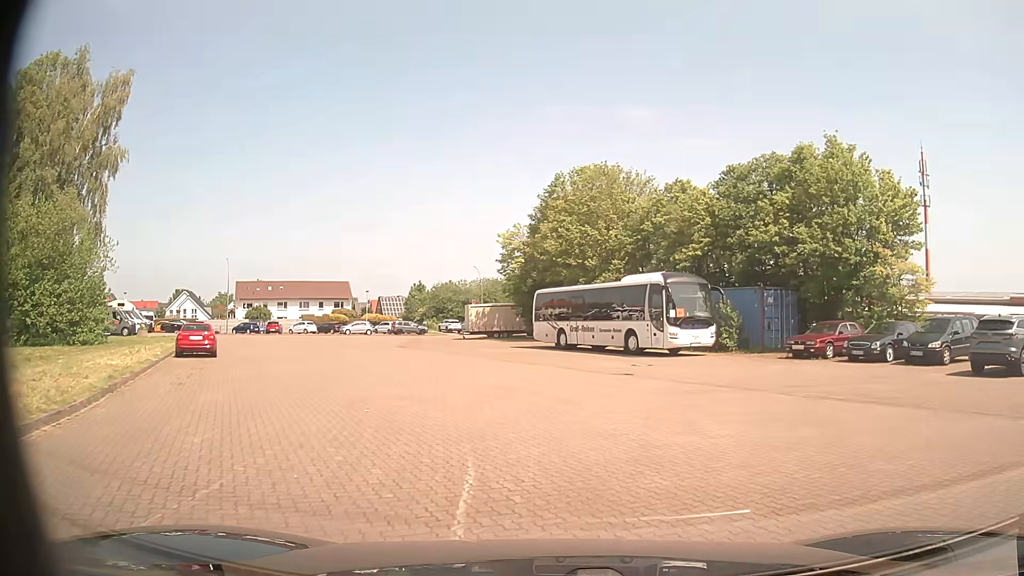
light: Day
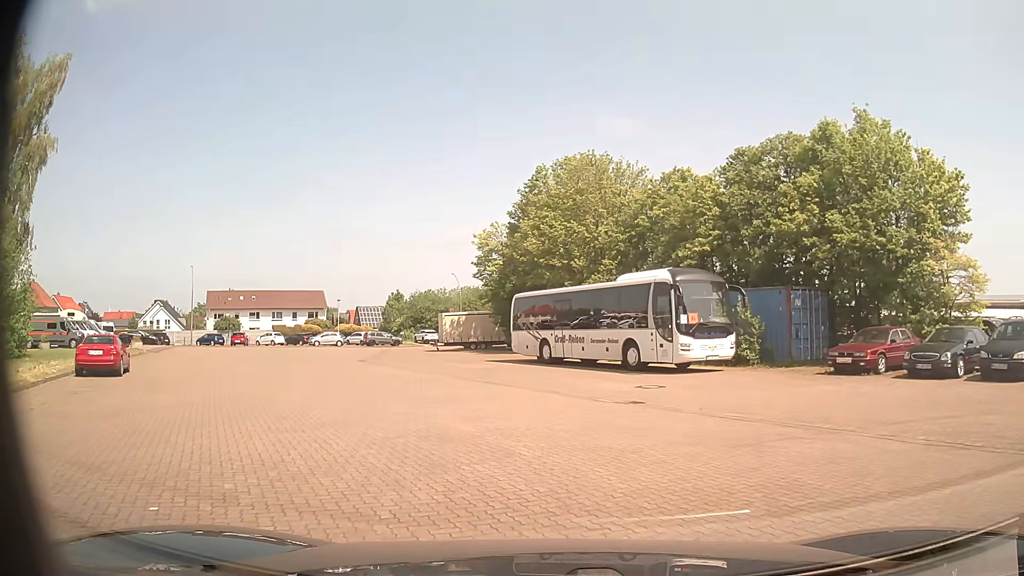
(0.0, +5.6) m; +1°
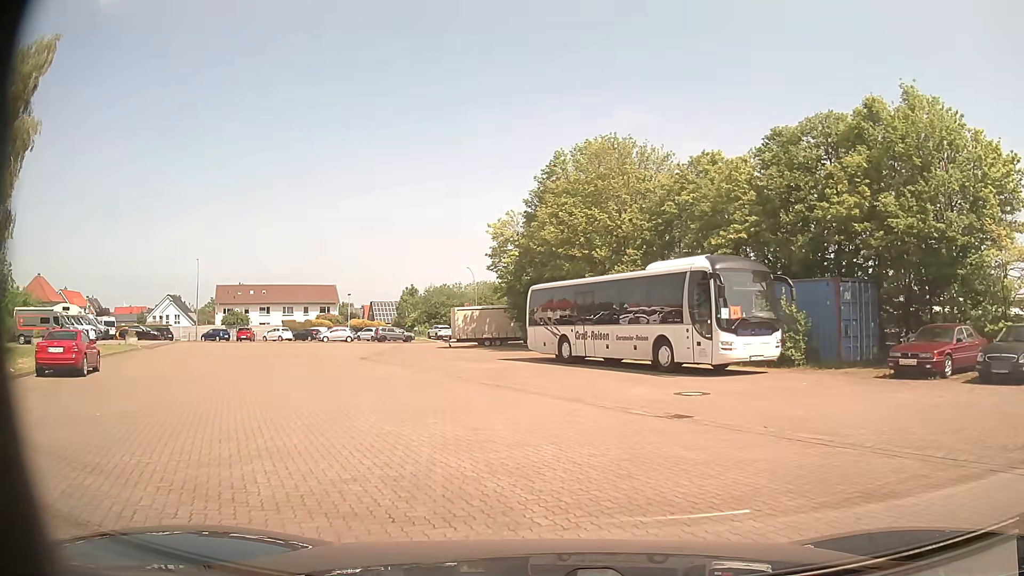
(-0.1, +2.9) m; -2°
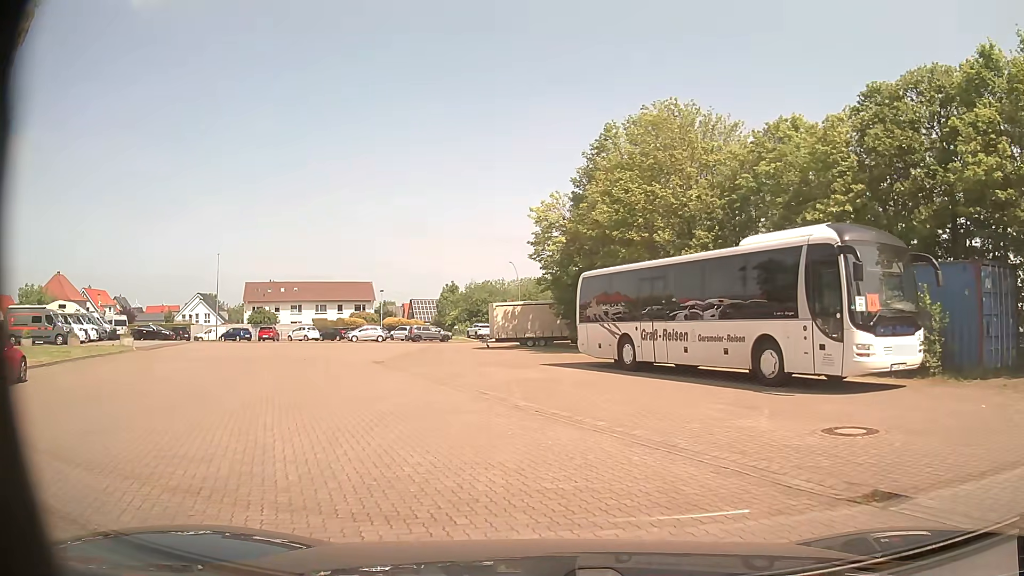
(-0.2, +5.8) m; -4°
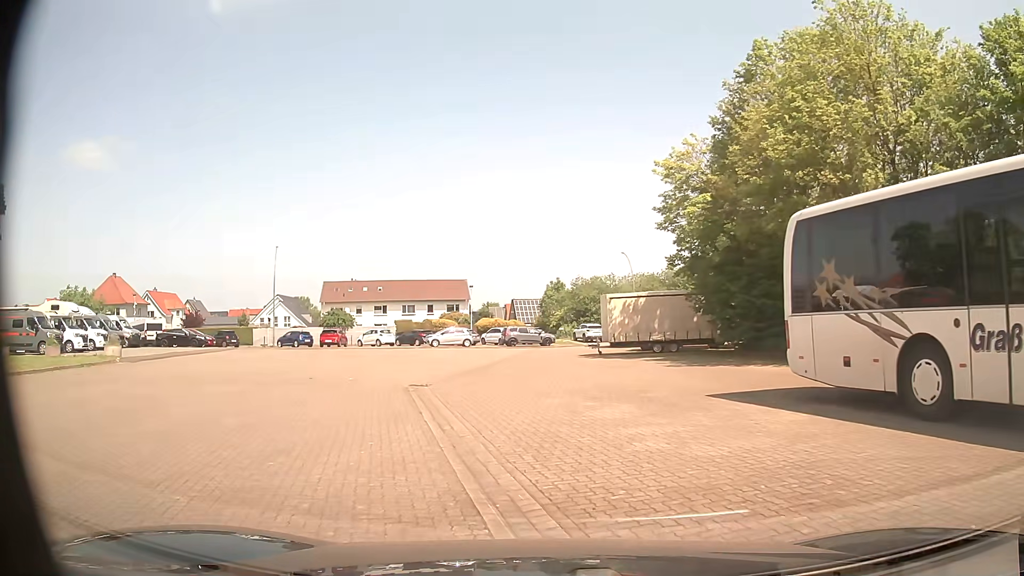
(-0.9, +11.6) m; -8°
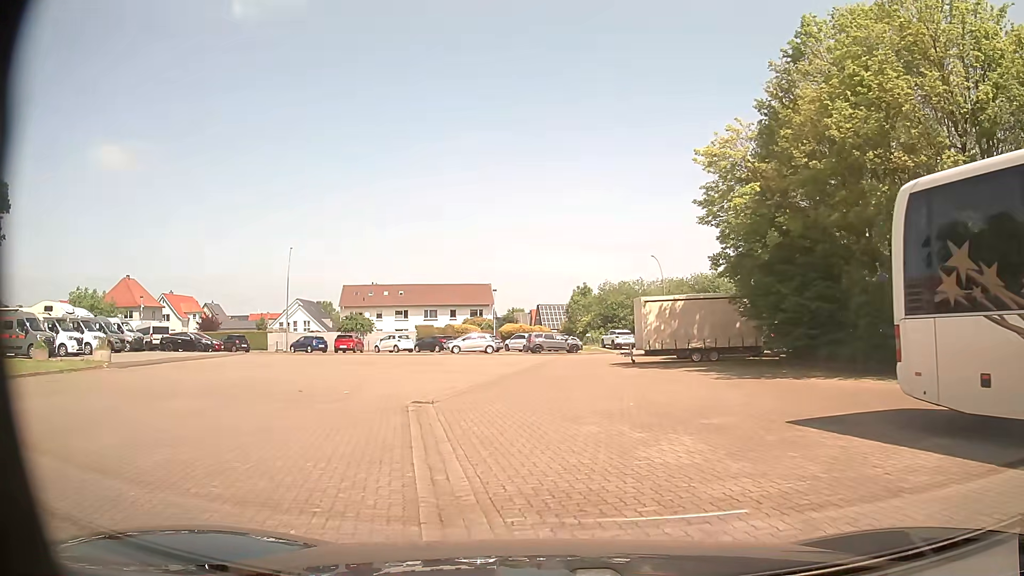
(-0.1, +2.9) m; -4°
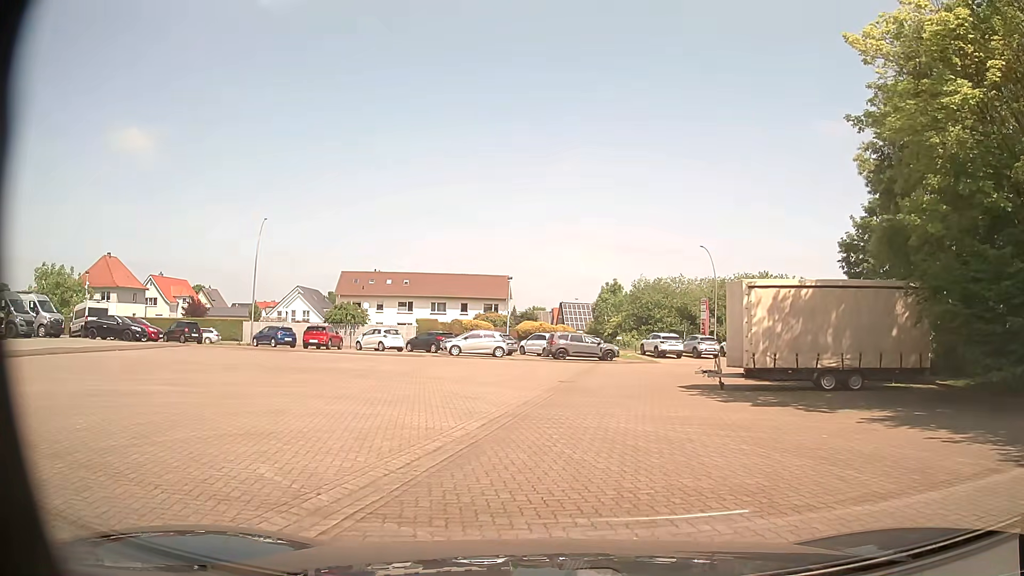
(-0.1, +12.1) m; +1°
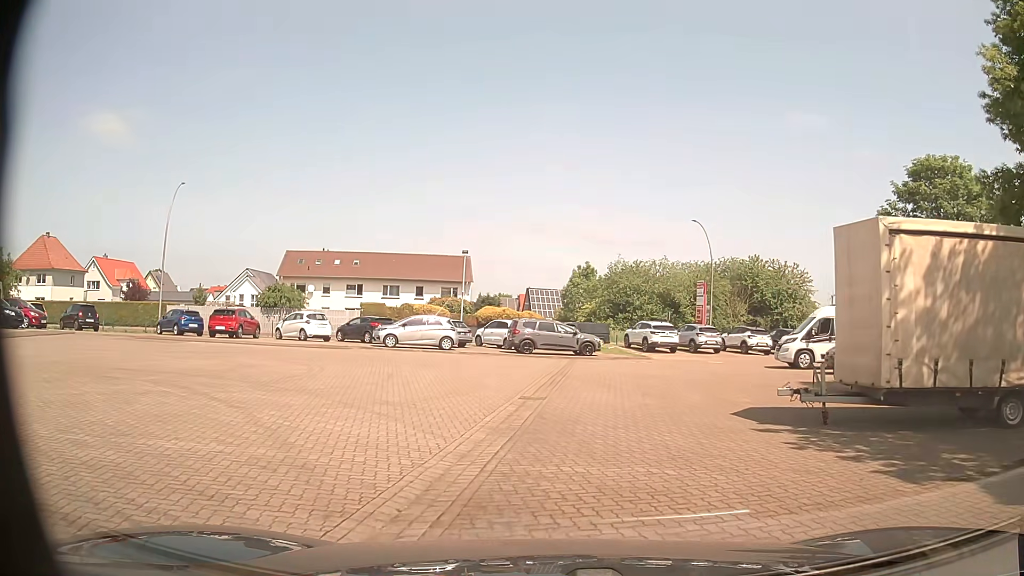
(-0.1, +9.0) m; +1°
